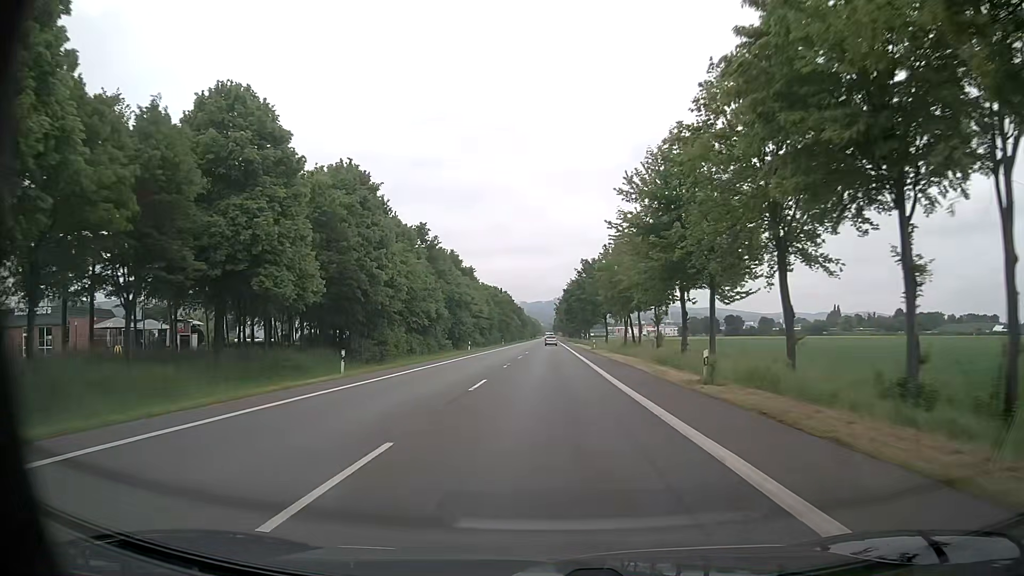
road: primary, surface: asphalt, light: Day
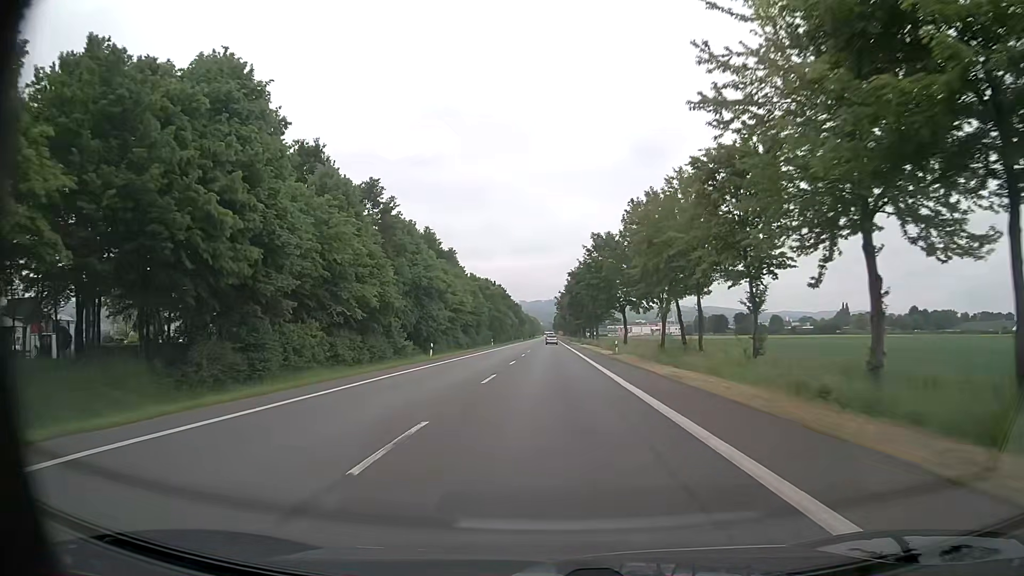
(0.0, +22.5) m; 0°
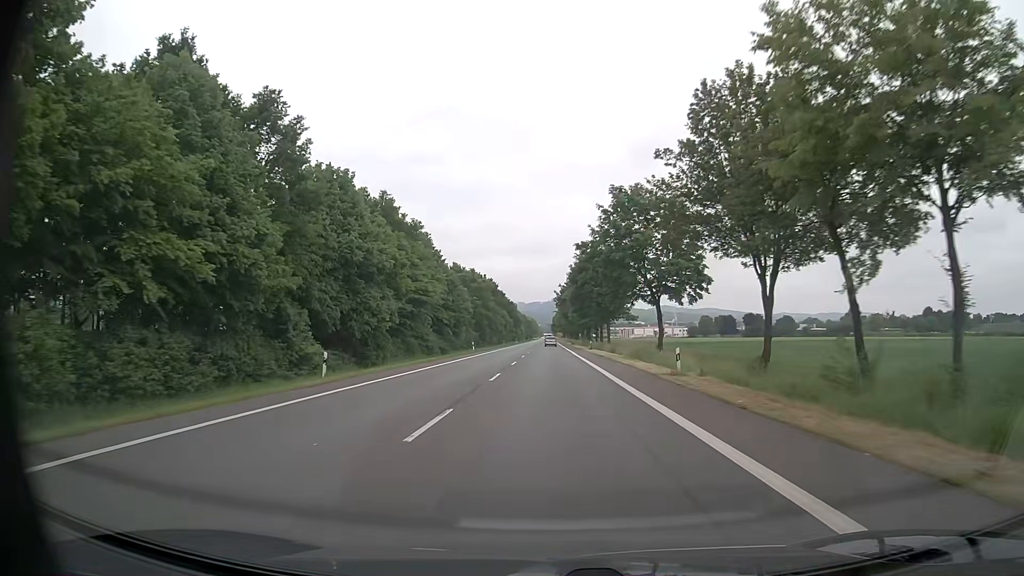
(+0.1, +22.5) m; 0°
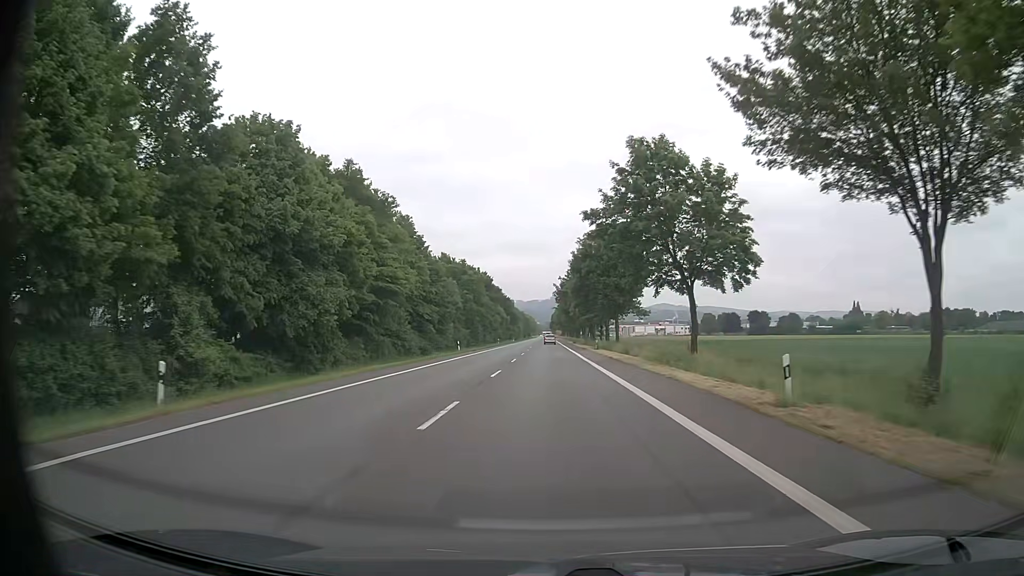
(0.0, +11.3) m; 0°
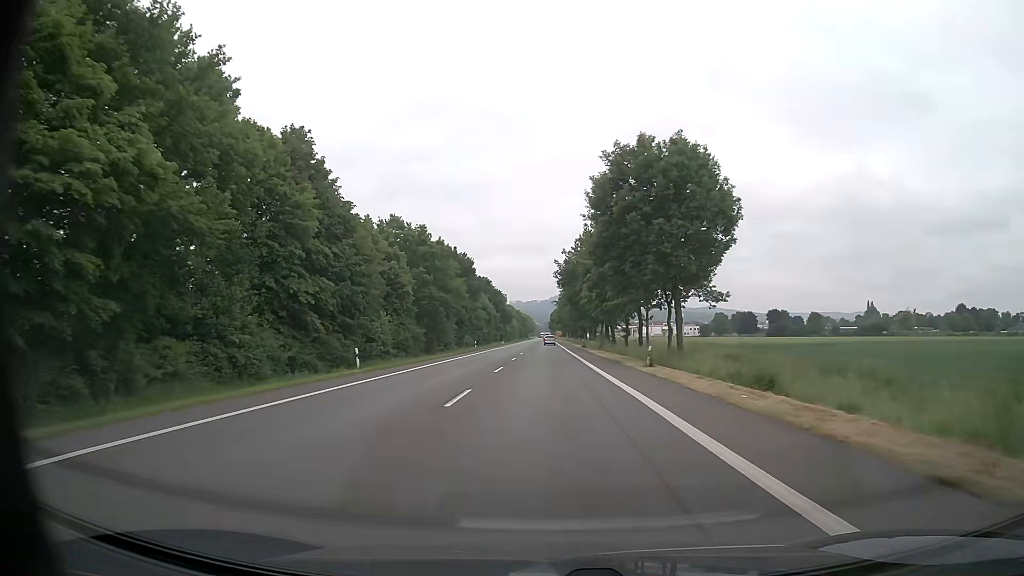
(+0.1, +33.7) m; 0°
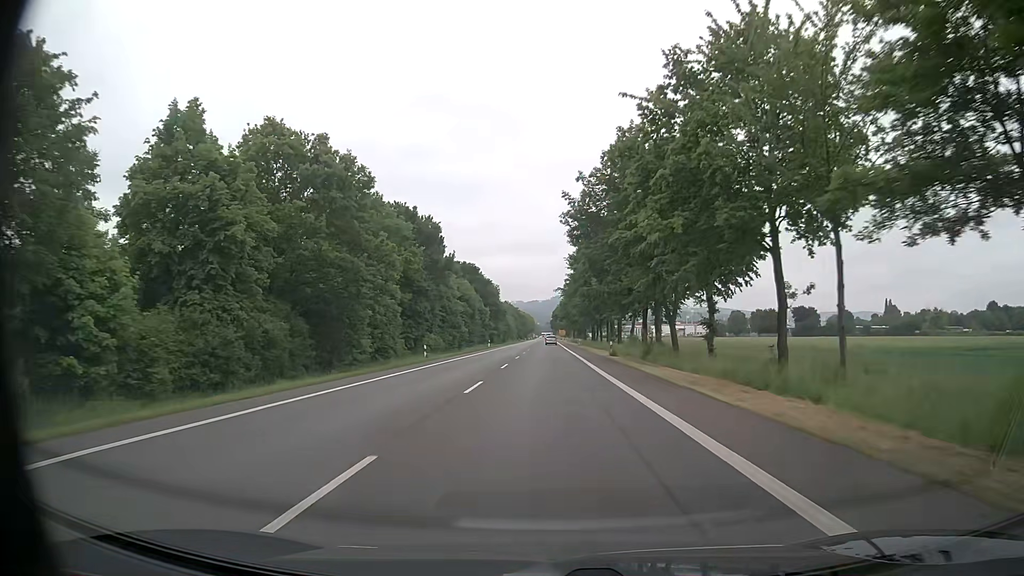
(0.0, +33.8) m; 0°
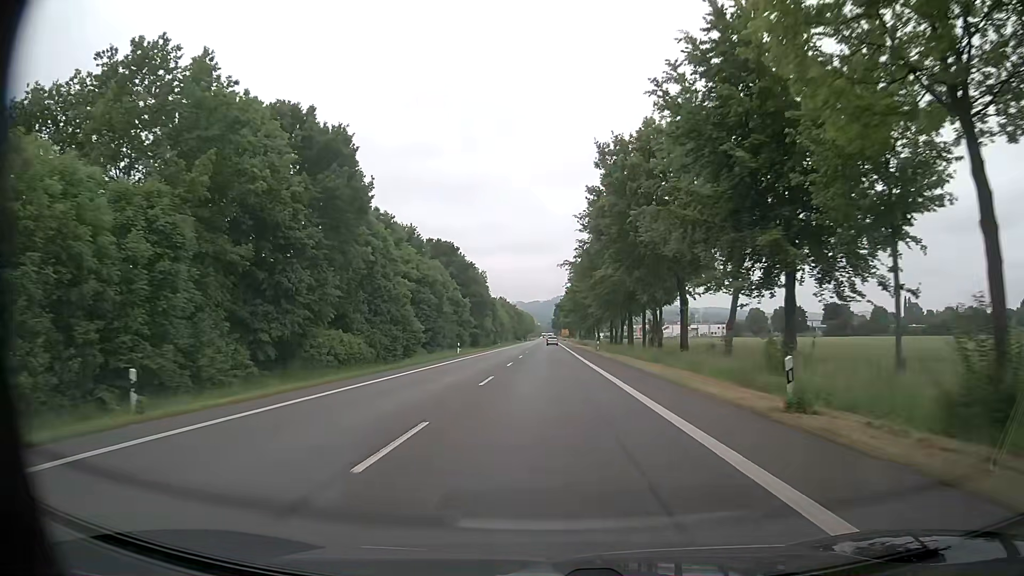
(0.0, +33.8) m; 0°
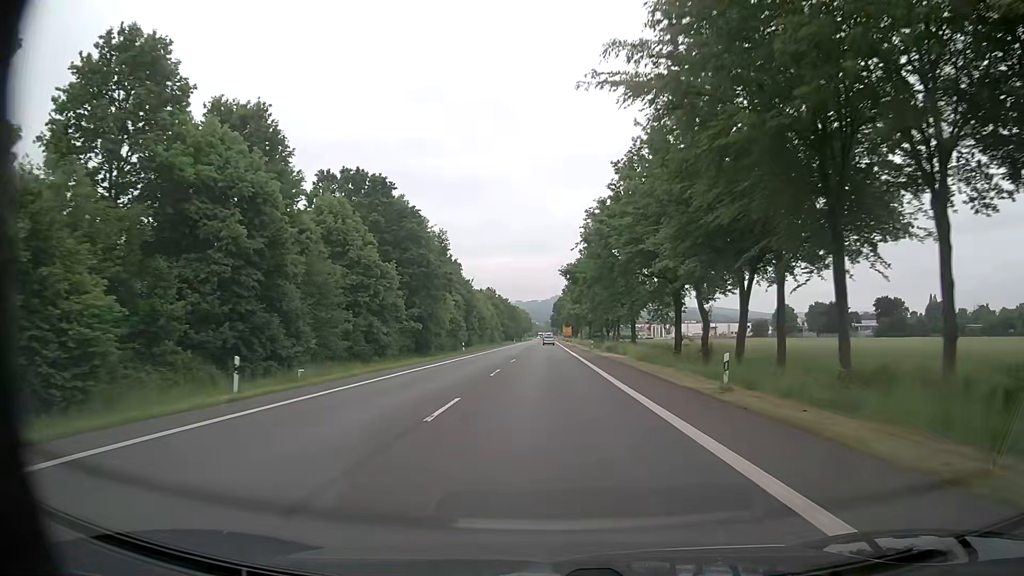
(+0.3, +45.1) m; +1°
(0, +10) (0, +20) (0, +30) (0, +40) (0, +50) (0, +60) (-1, +70) (-1, +80) (-1, +90) (-1, +100) m
